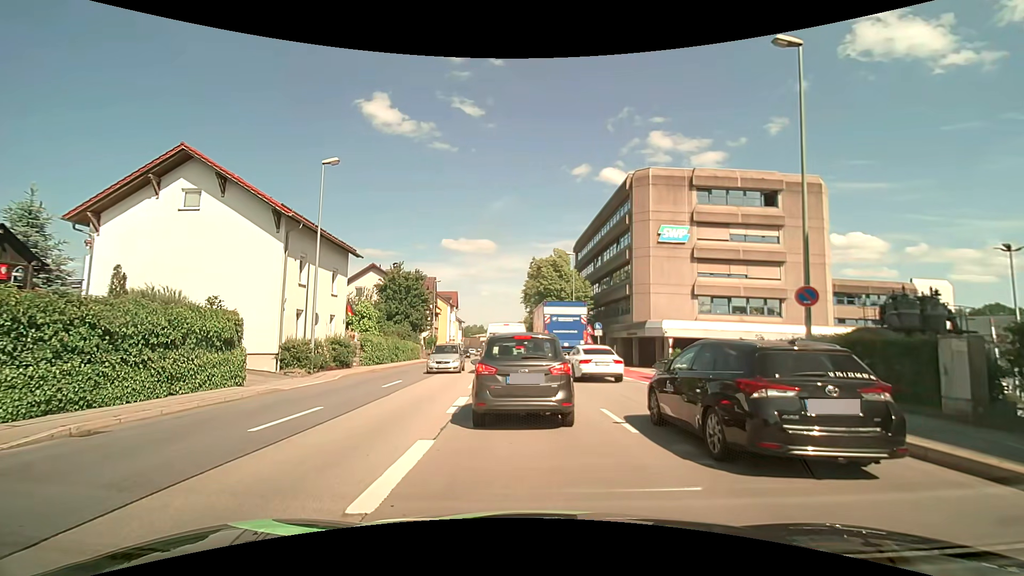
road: primary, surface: asphalt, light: Day
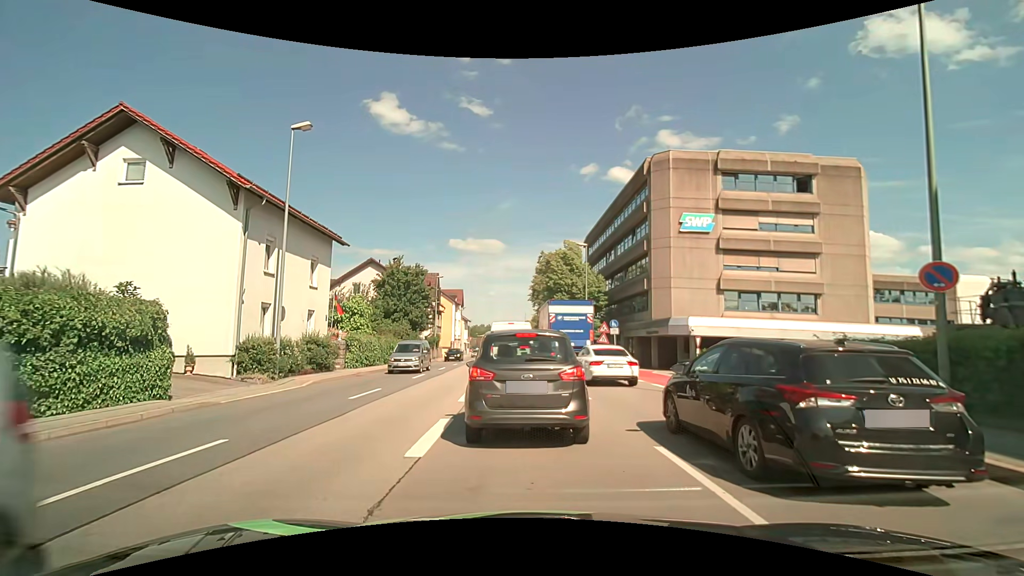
(+0.1, +4.0) m; 0°
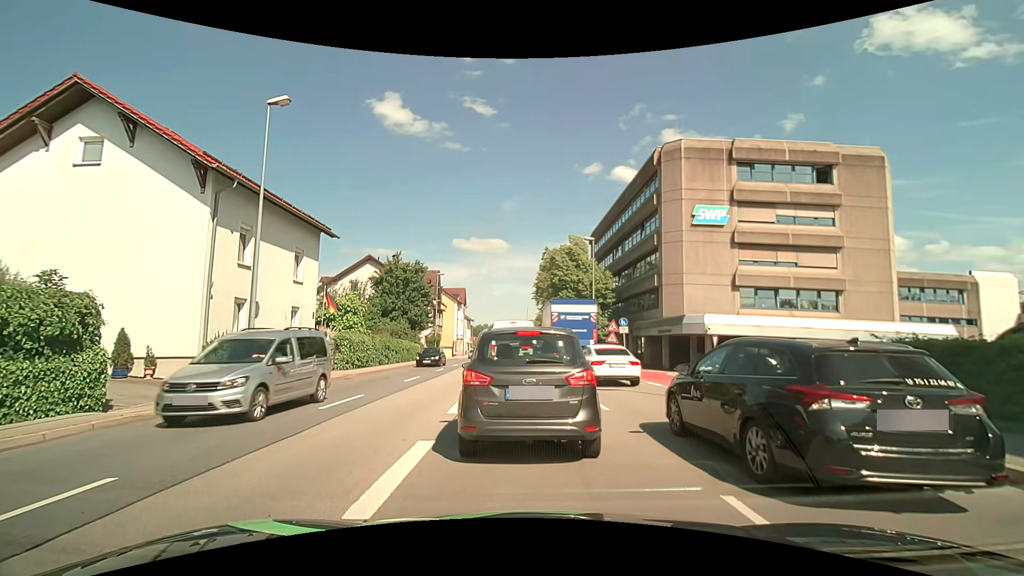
(+0.1, +2.1) m; +1°
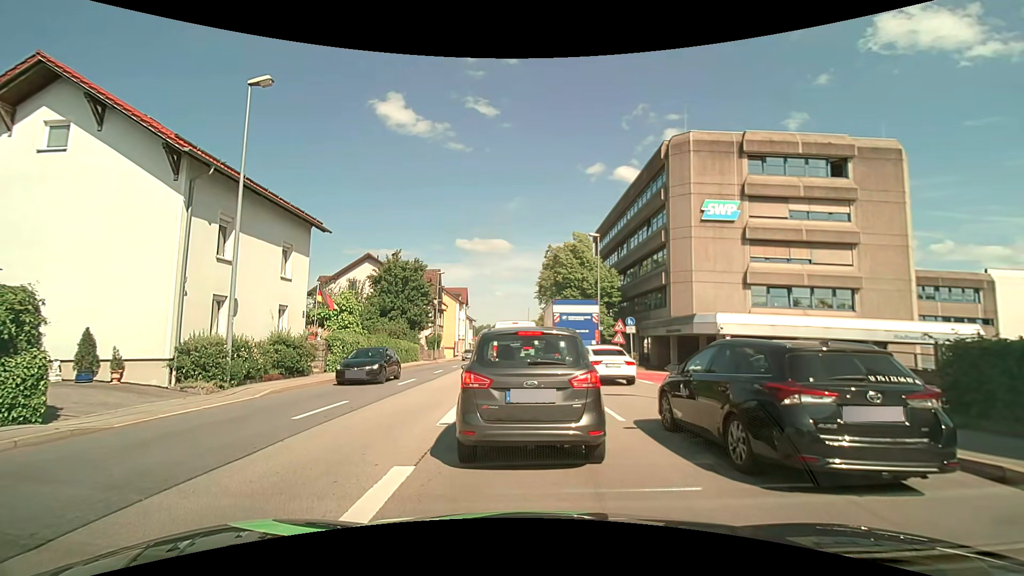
(0.0, +1.4) m; -1°
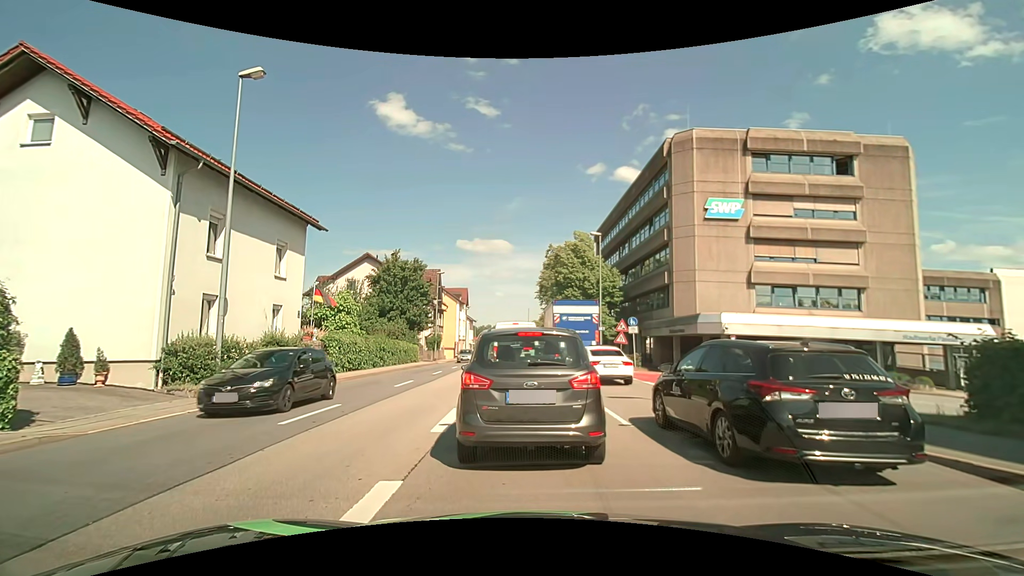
(0.0, +0.6) m; 0°
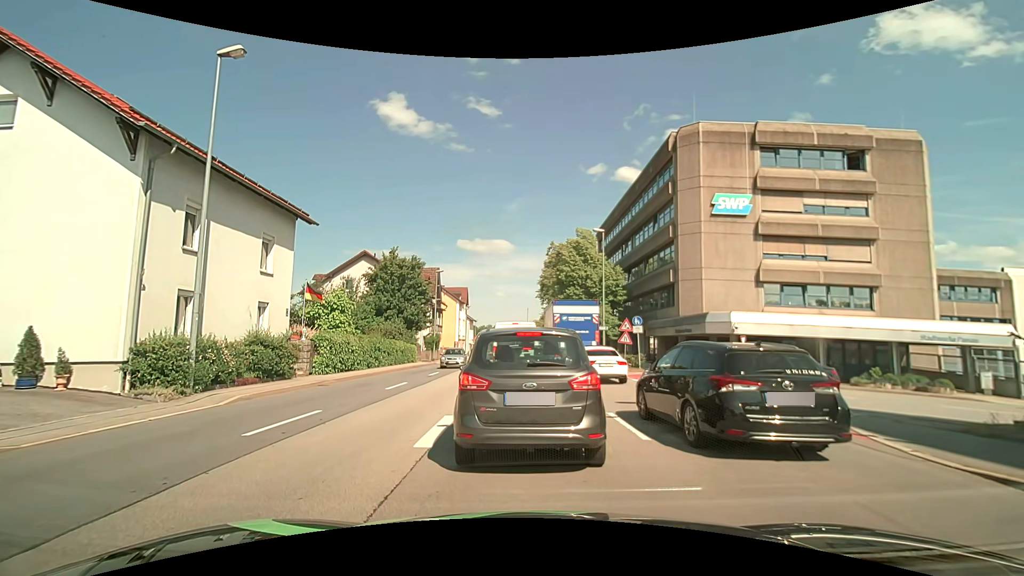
(0.0, +1.2) m; 0°
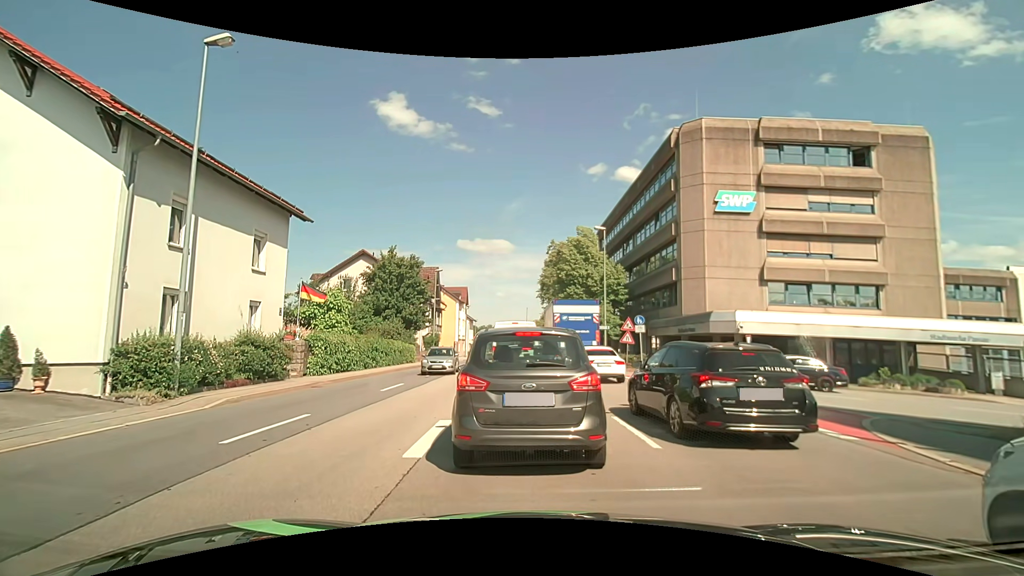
(0.0, +0.6) m; 0°
